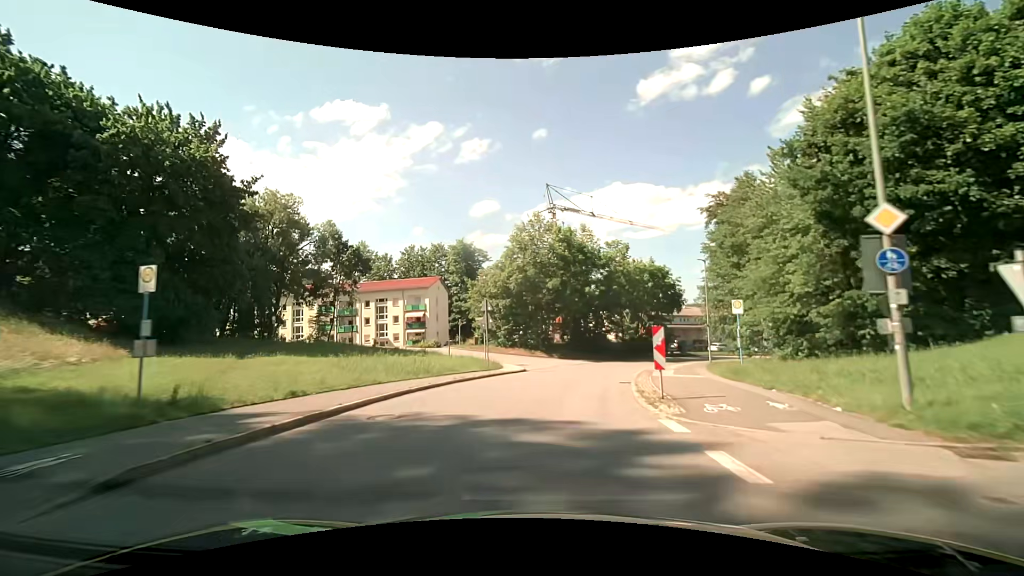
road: unclassified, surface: asphalt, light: Day
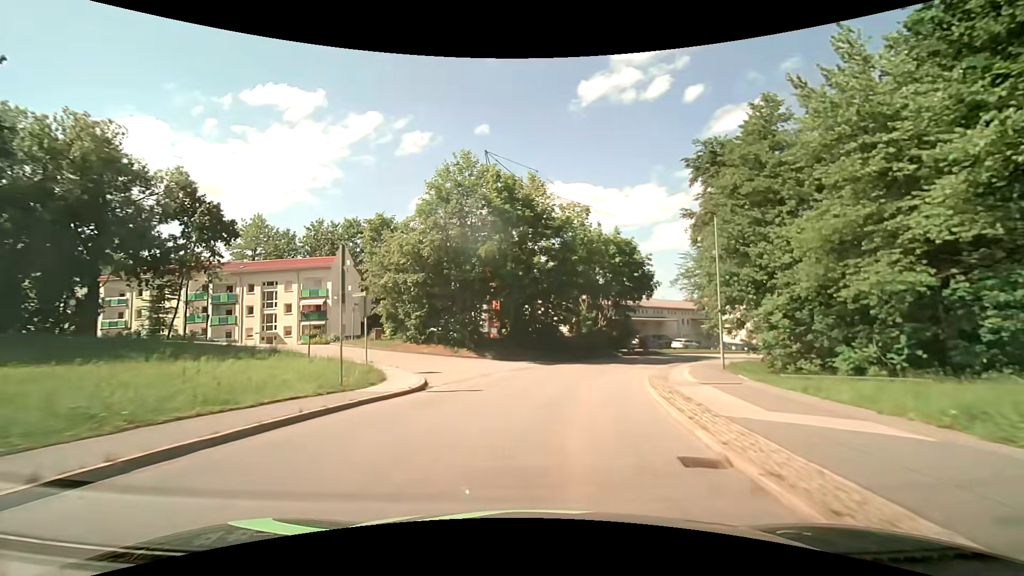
(+0.9, +14.8) m; +7°
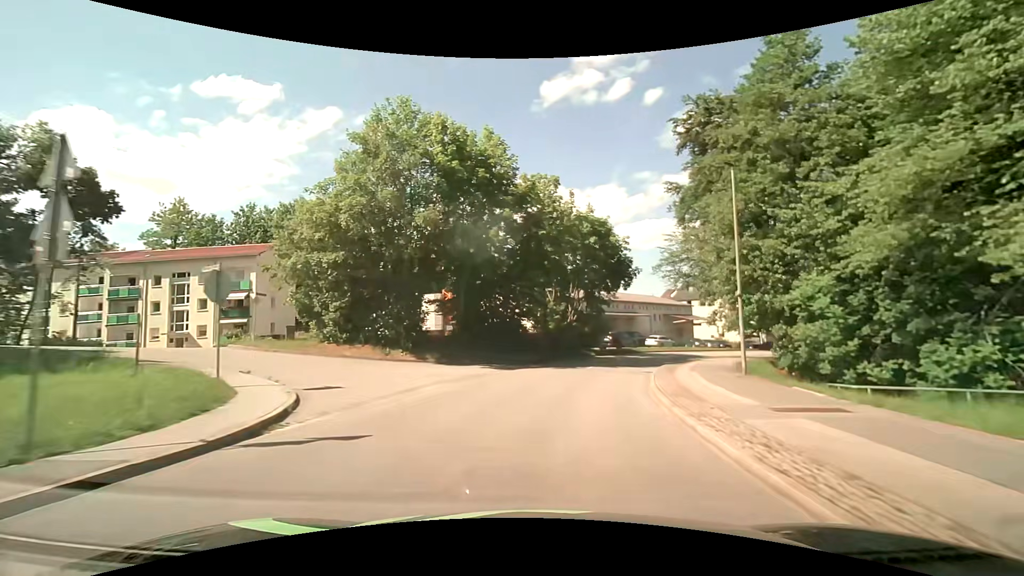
(+0.3, +7.5) m; +5°
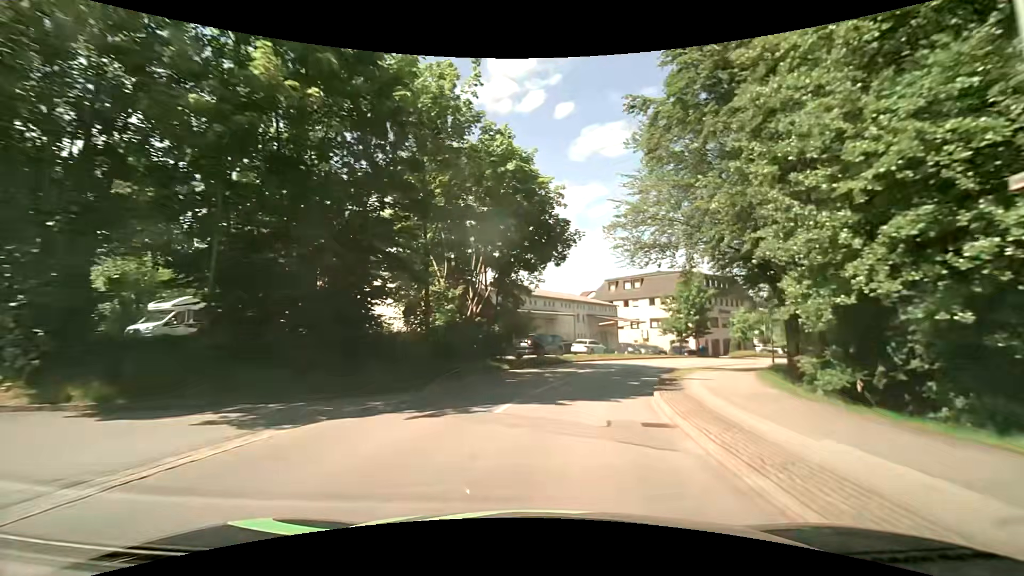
(+1.3, +14.9) m; +10°
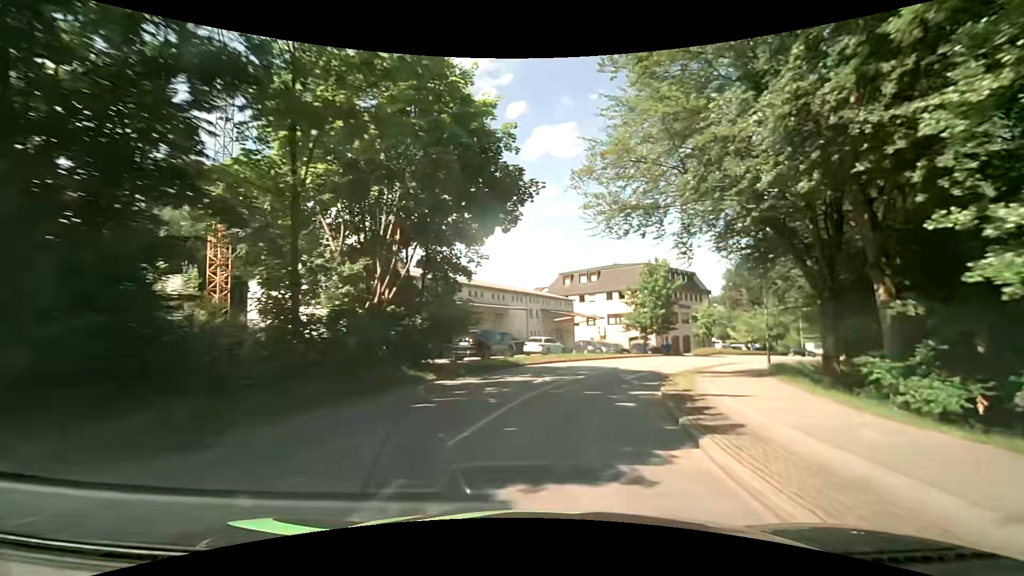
(+0.3, +7.4) m; +5°
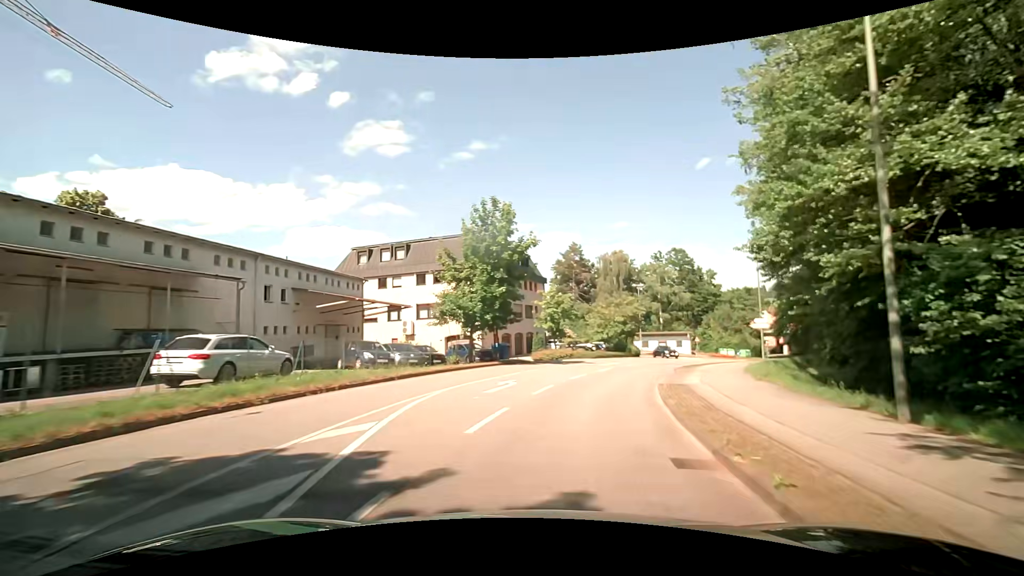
(+3.9, +21.8) m; +22°
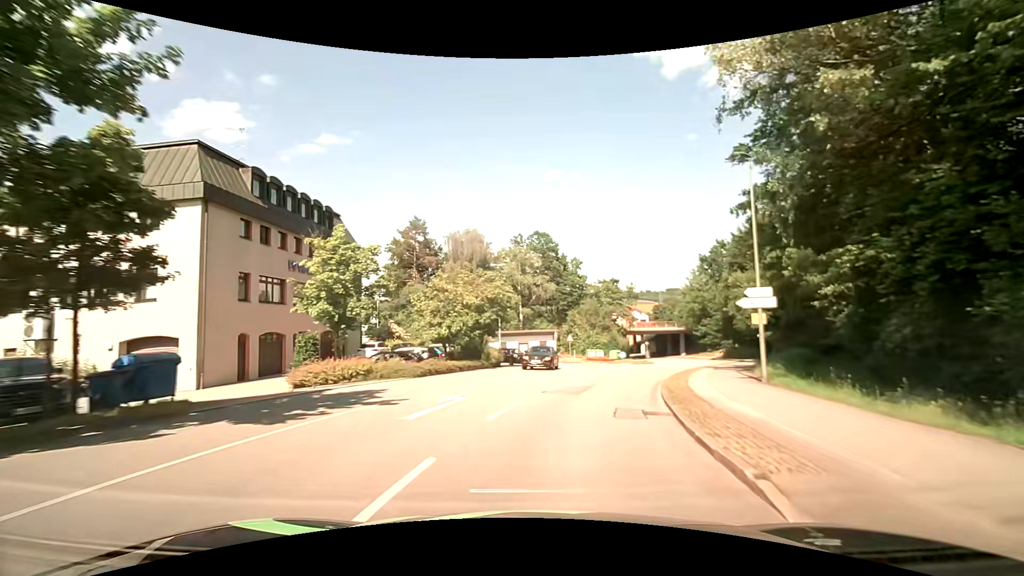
(+2.8, +22.3) m; +15°
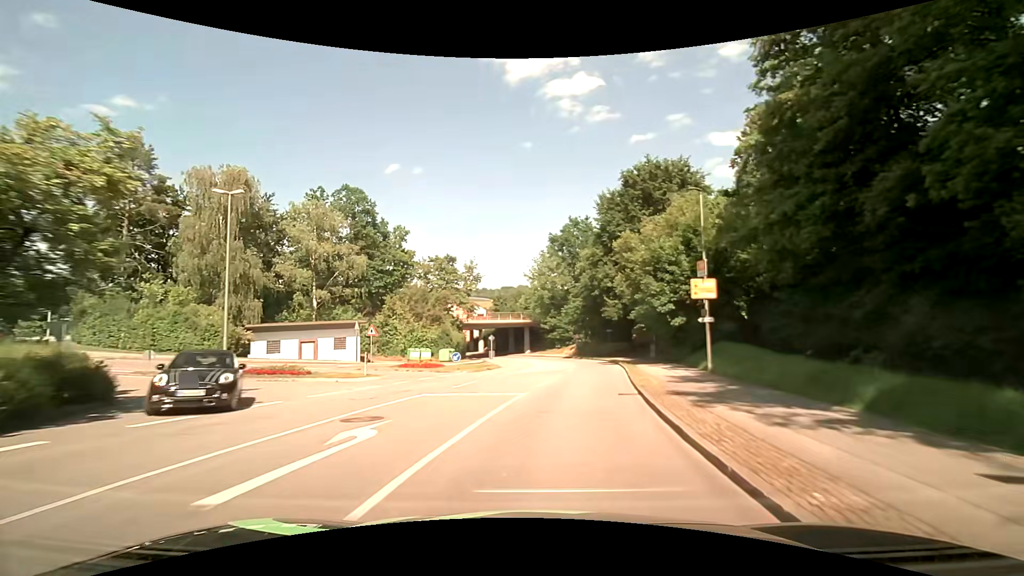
(+3.6, +22.2) m; +19°
